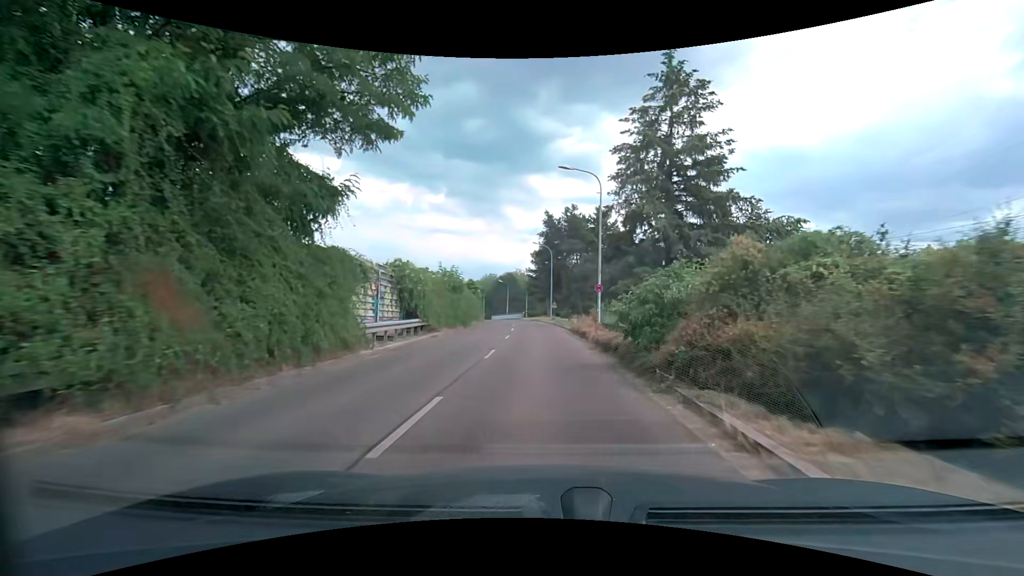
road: tertiary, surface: asphalt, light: Day
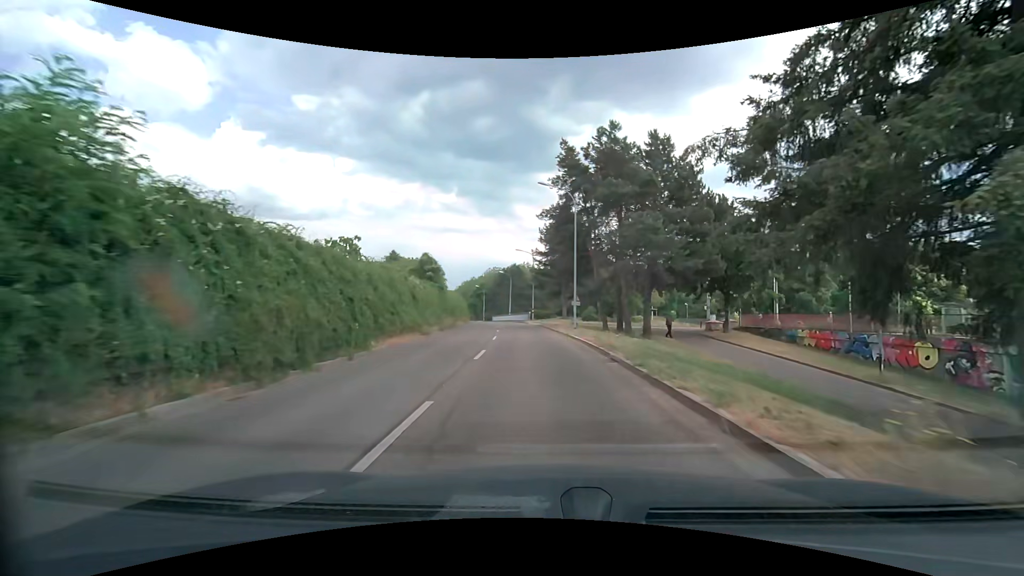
(-0.3, +27.4) m; -1°
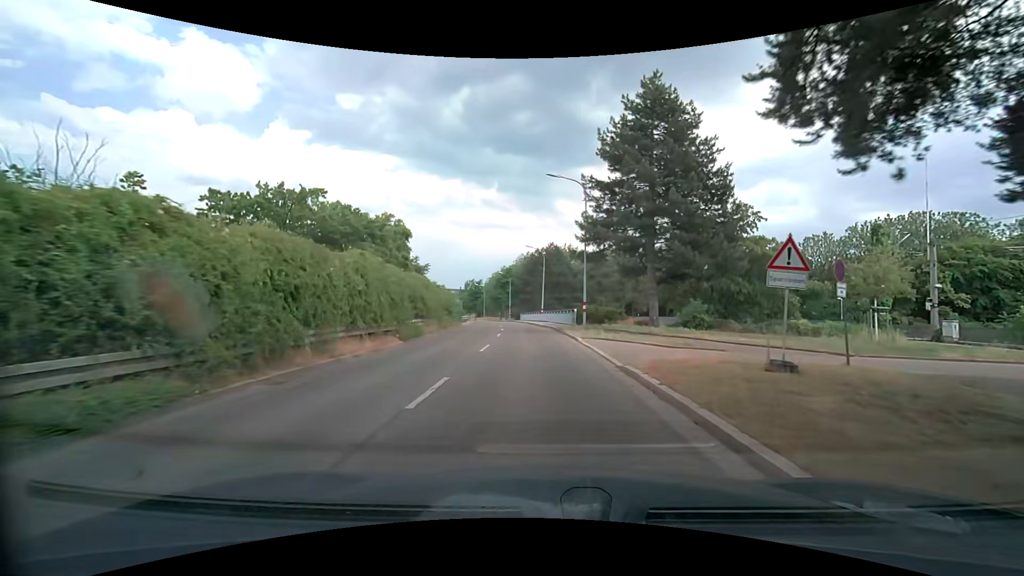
(-1.1, +33.5) m; -5°
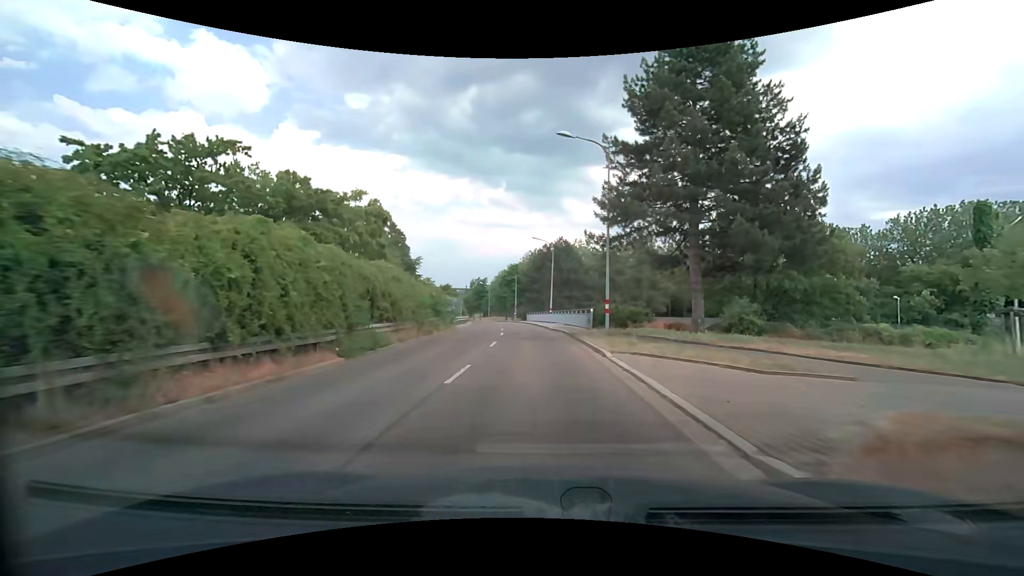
(0.0, +6.7) m; 0°
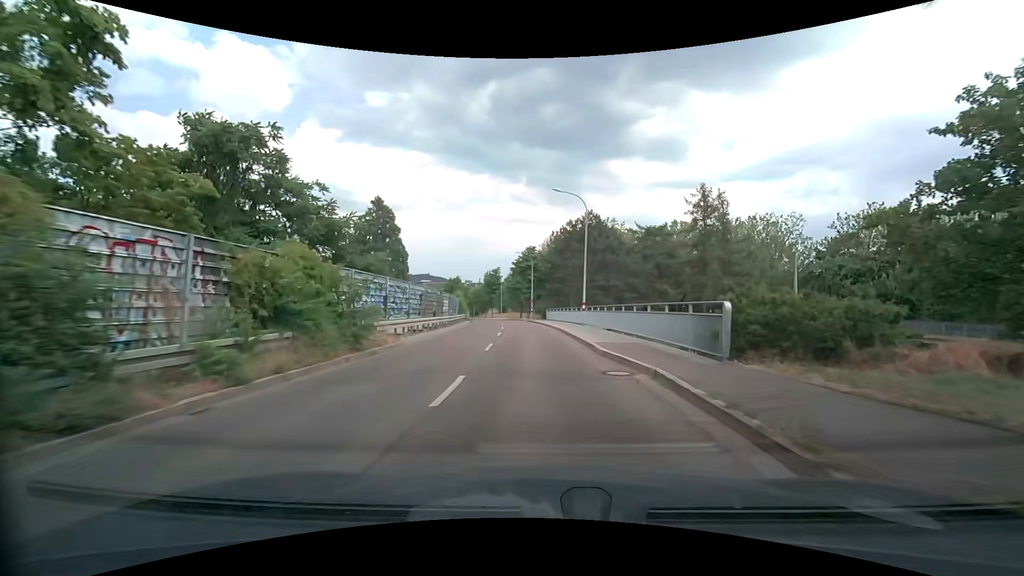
(-0.6, +20.2) m; -3°
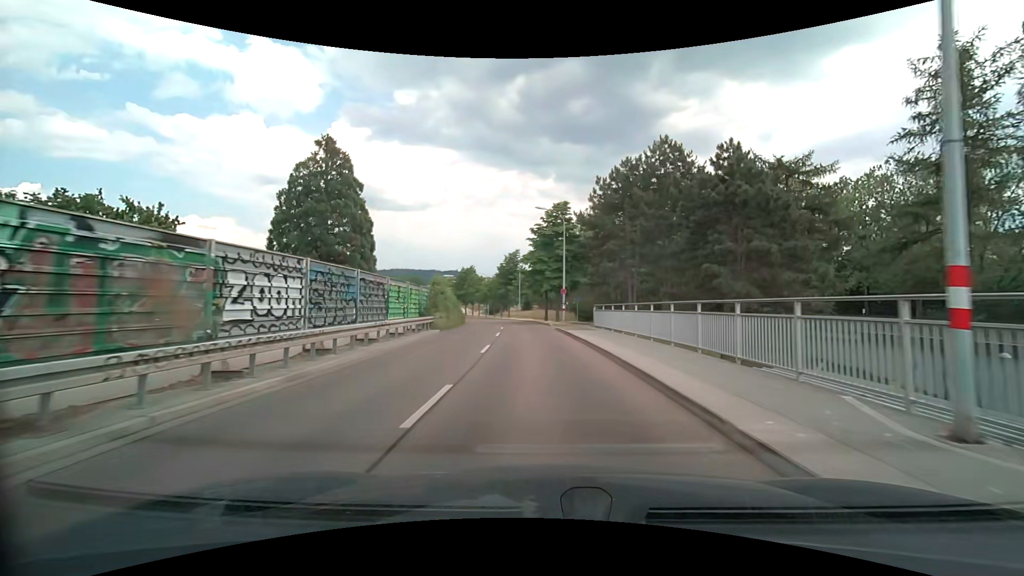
(-0.8, +28.3) m; -3°
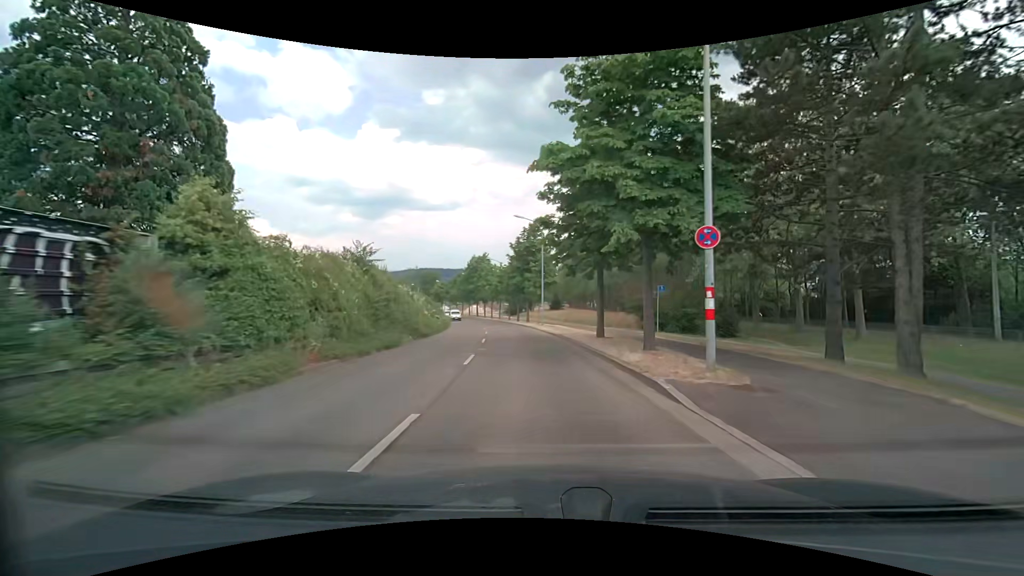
(-0.8, +29.1) m; -3°
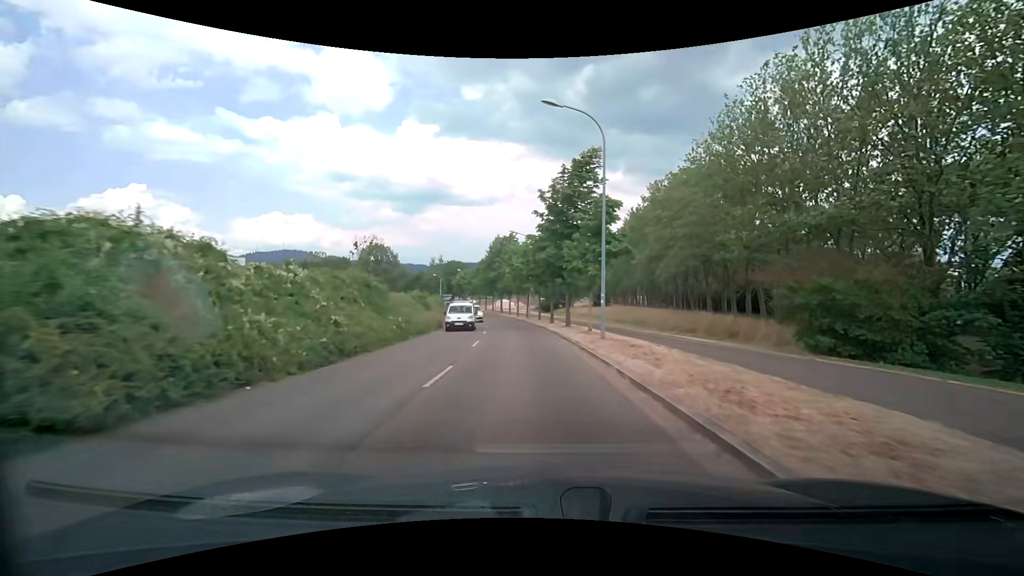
(-0.9, +22.0) m; -5°
(0, +10) (0, +20) (-1, +30) (-2, +40) (-3, +50) (-5, +60) (-7, +70) (-9, +79) (-11, +89) (-14, +99) m
